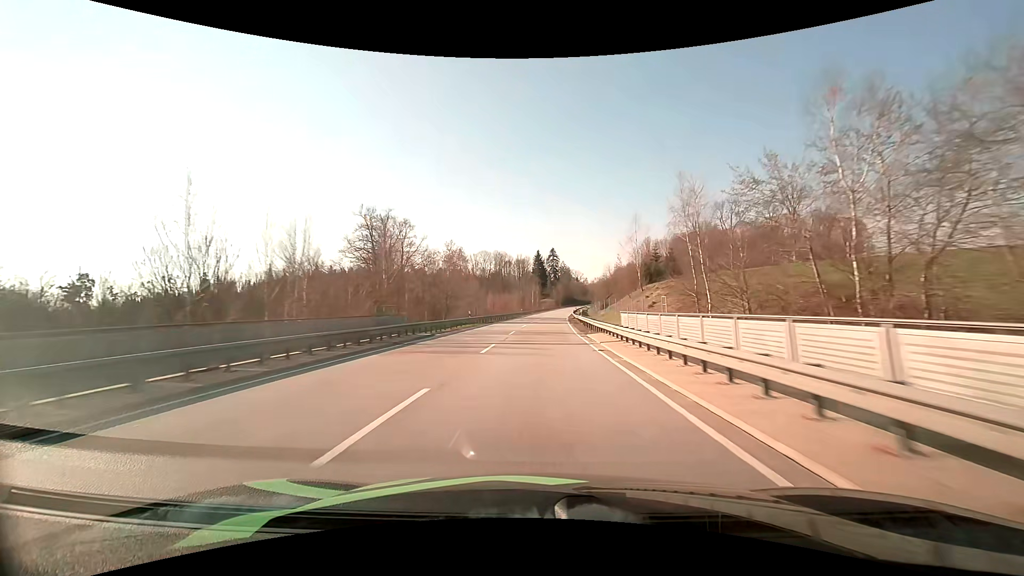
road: primary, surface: asphalt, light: Day
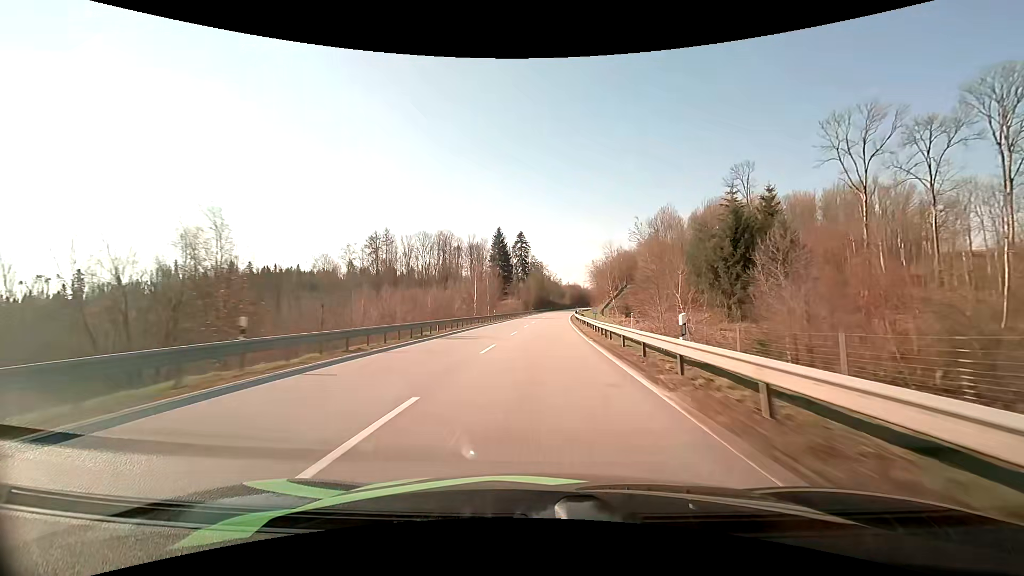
(+2.9, +84.2) m; +4°
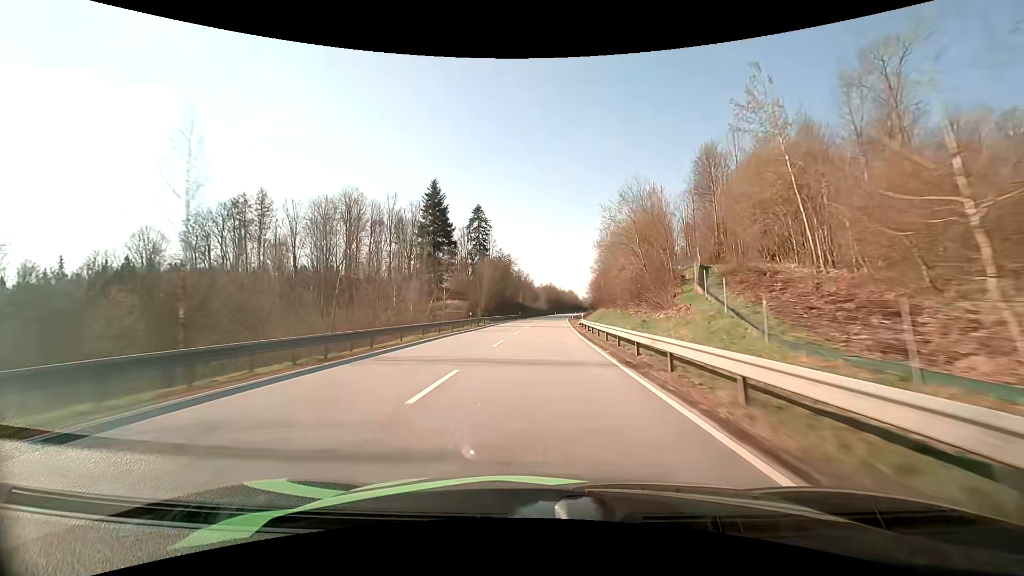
(+2.0, +67.8) m; +3°
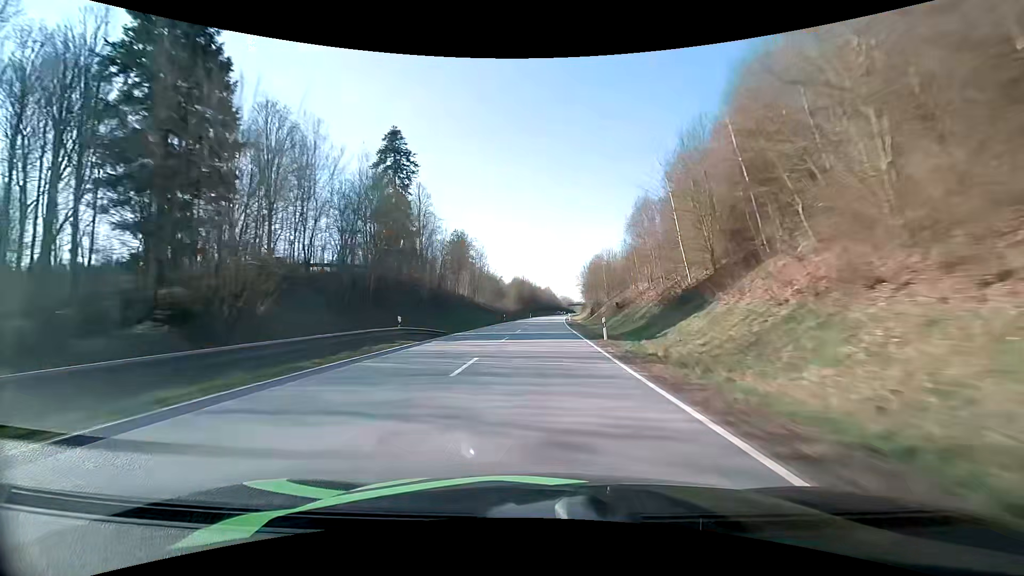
(+1.7, +68.3) m; +3°
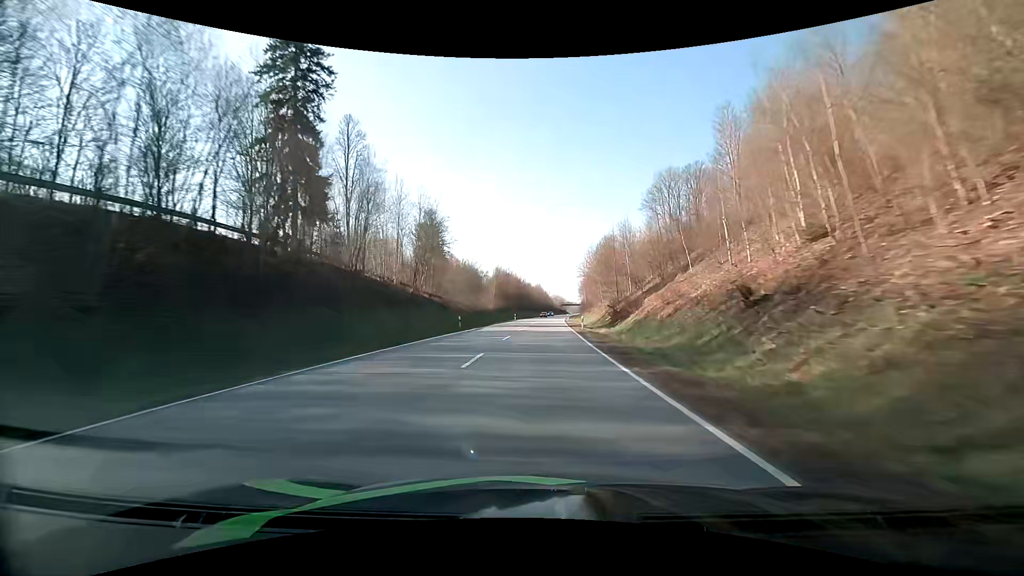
(+0.5, +34.2) m; +1°
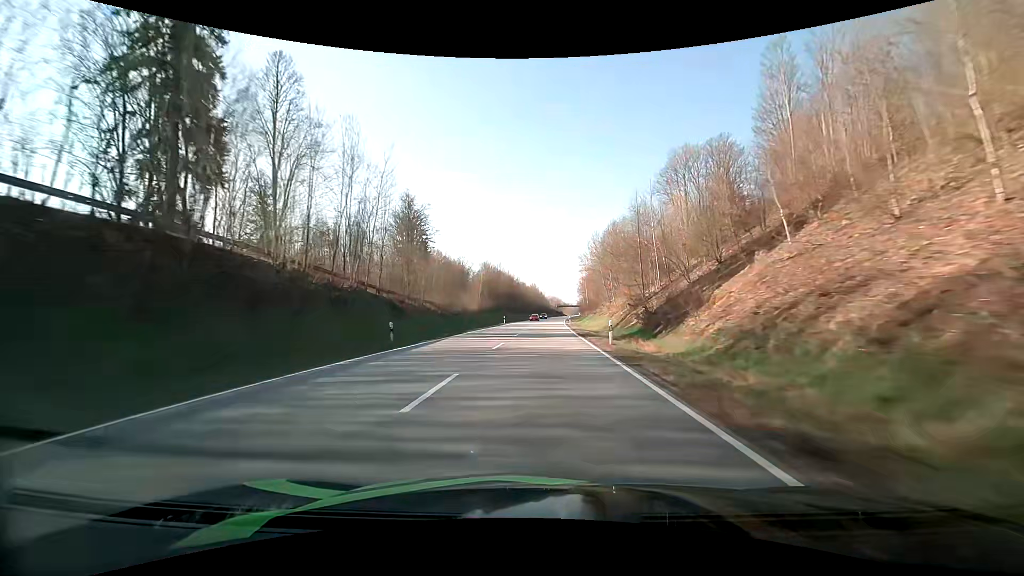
(+0.1, +17.1) m; 0°
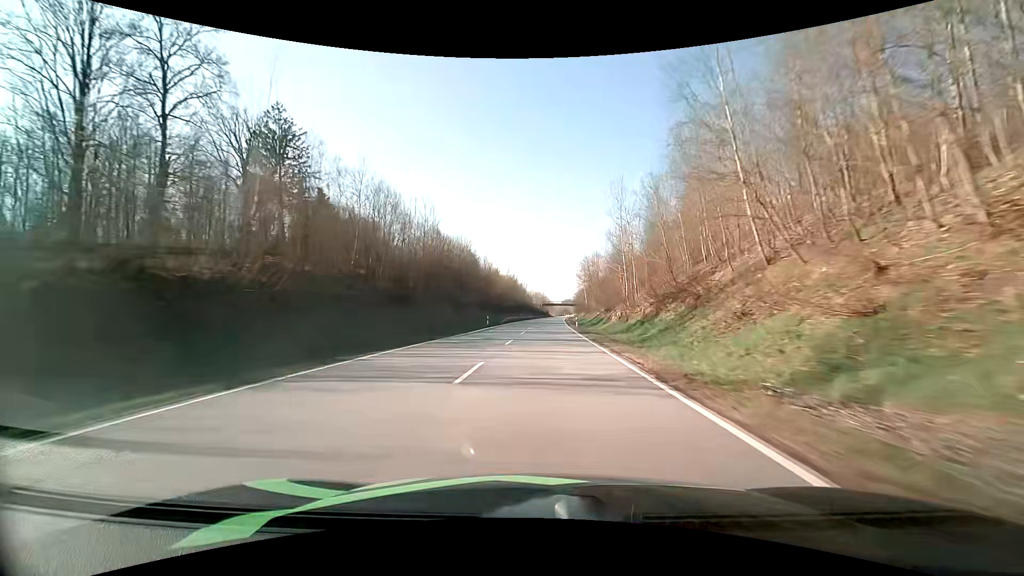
(+1.4, +68.8) m; +2°
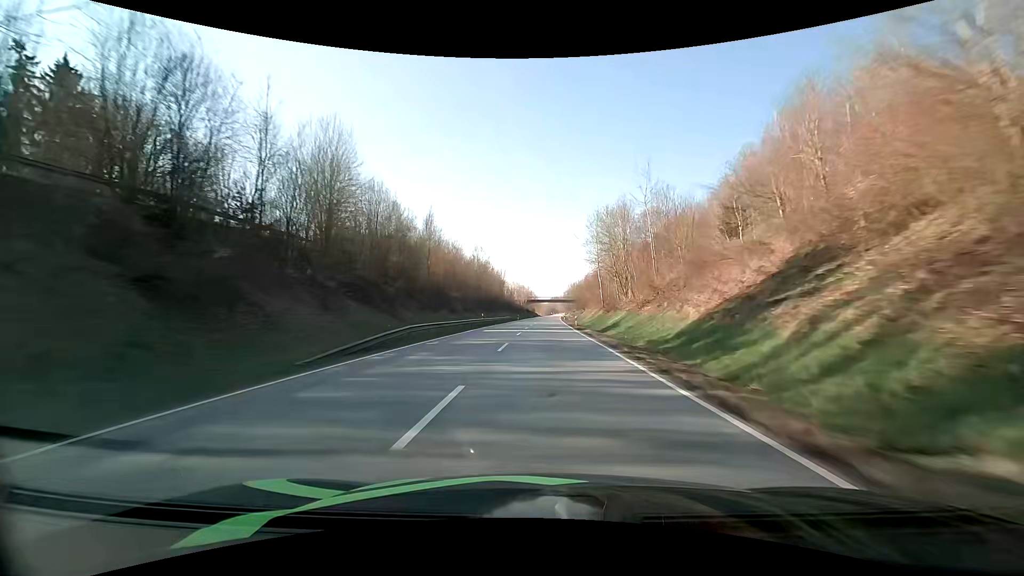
(+0.3, +52.1) m; +1°
(0, +10) (0, +20) (0, +30) (0, +40) (+1, +50) (+1, +60) (+1, +70) (+2, +80) (+2, +90) (+3, +100) m
